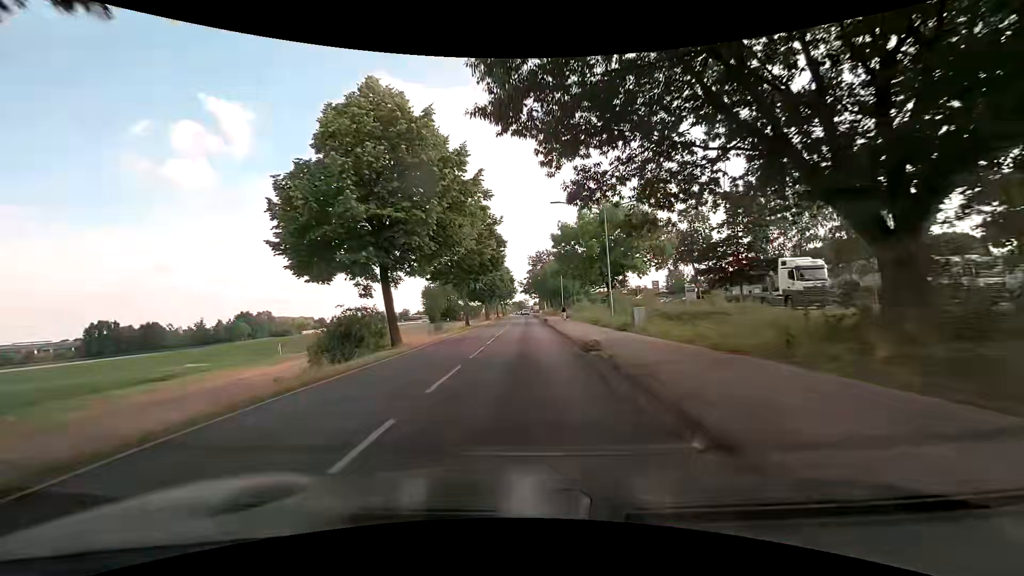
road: secondary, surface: asphalt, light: Day
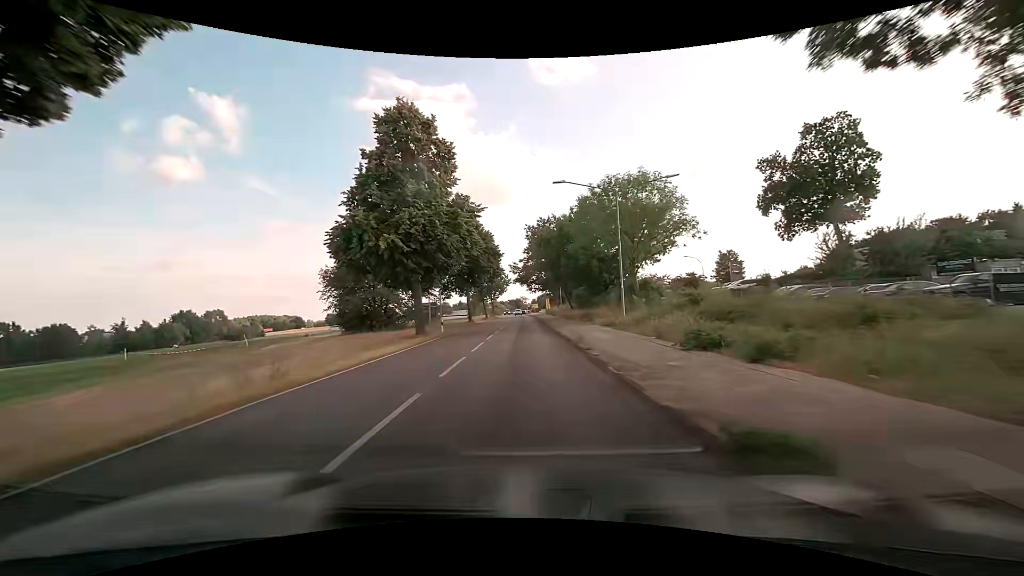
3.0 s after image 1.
(0.0, +47.1) m; 0°
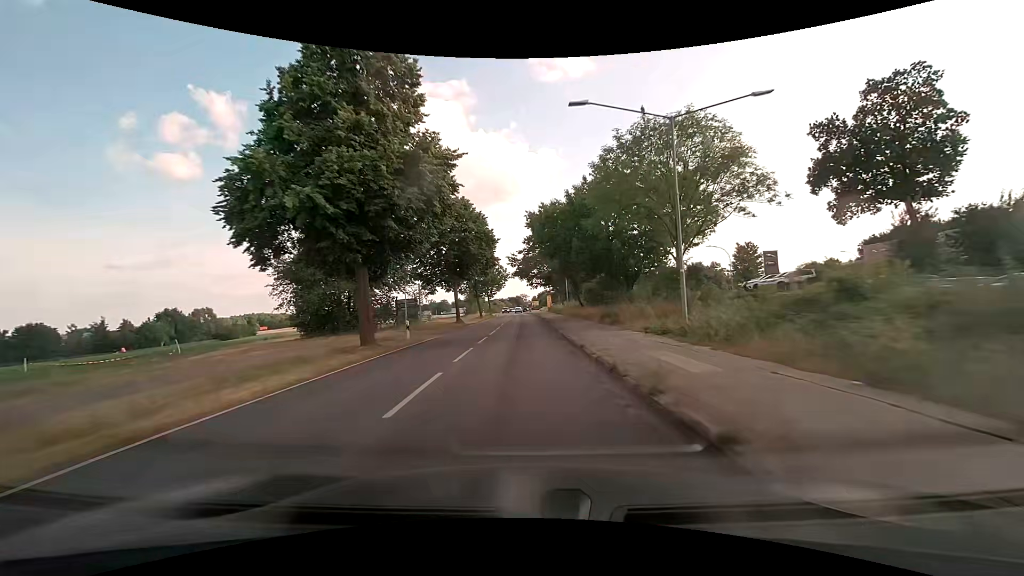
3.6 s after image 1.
(+0.1, +10.0) m; 0°
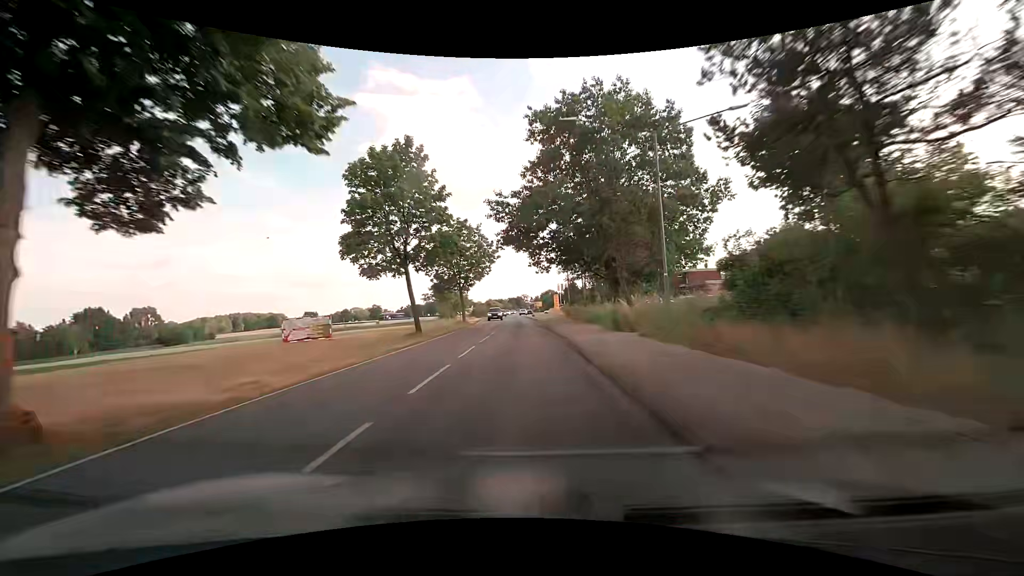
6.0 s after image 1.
(-0.1, +40.8) m; 0°
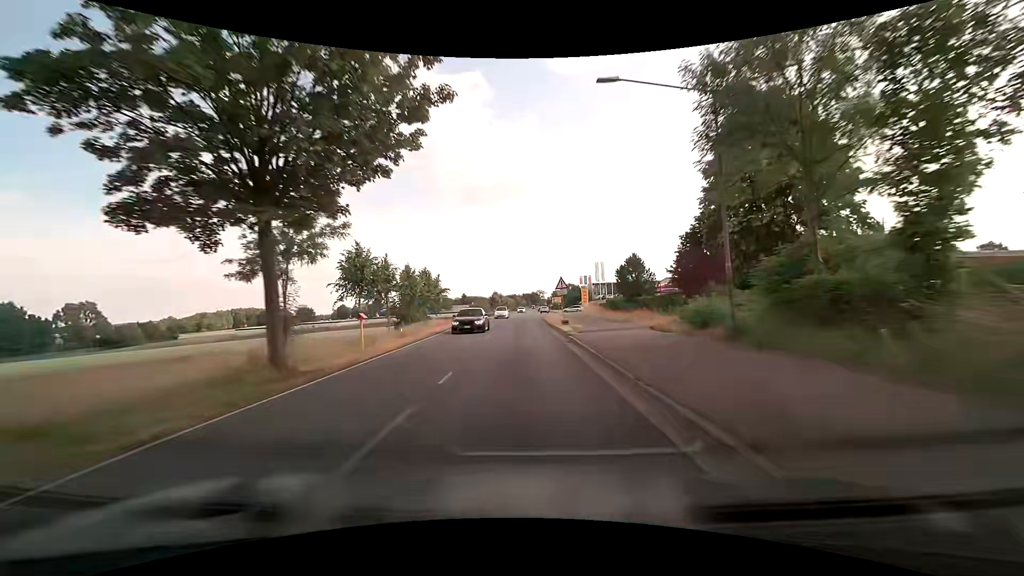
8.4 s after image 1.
(-0.4, +41.8) m; -2°
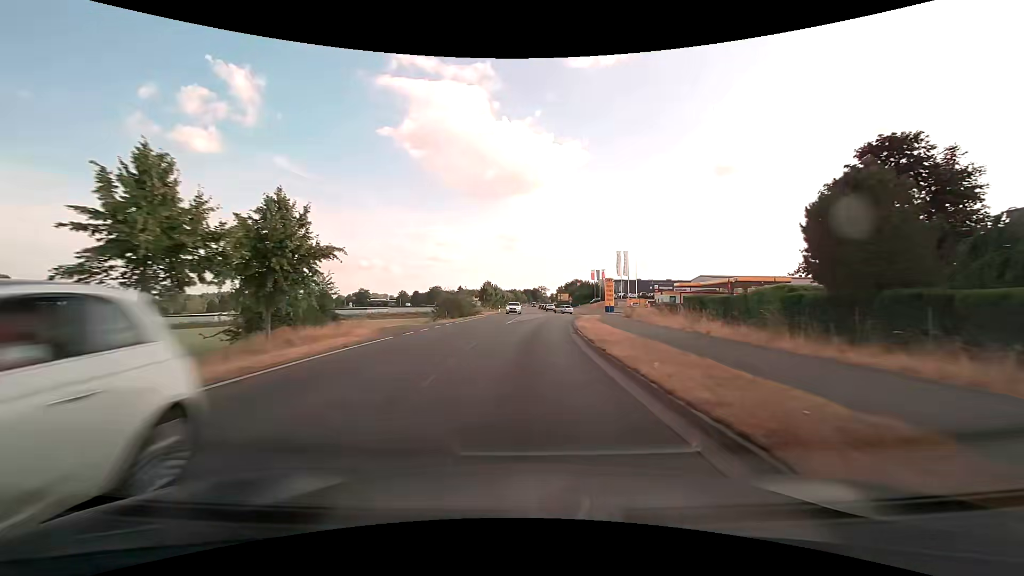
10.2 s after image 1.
(-0.4, +31.6) m; 0°
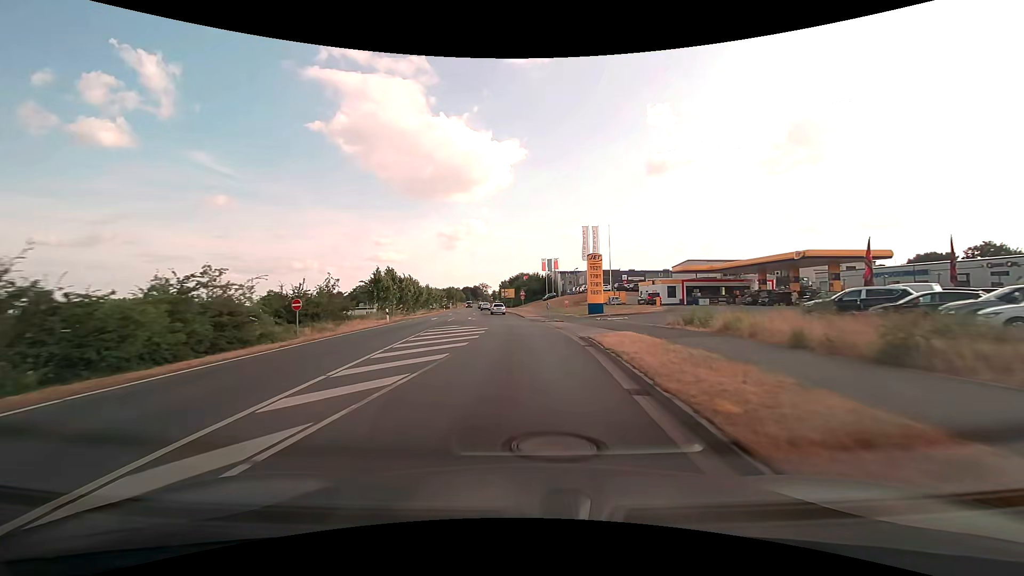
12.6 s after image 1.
(+1.7, +37.4) m; +7°
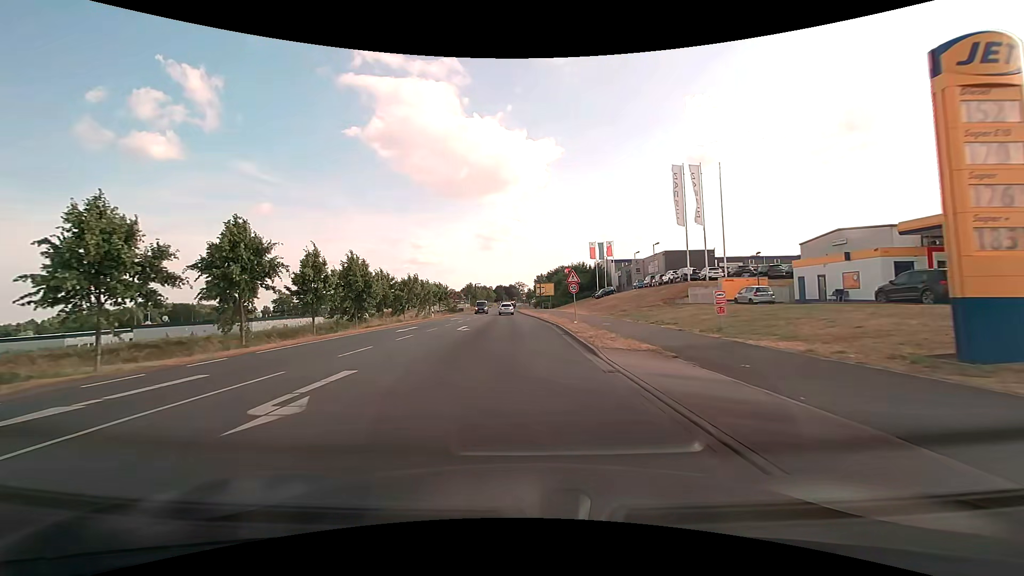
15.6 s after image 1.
(-0.9, +37.6) m; -4°
(0, +10) (0, +20) (0, +30) (-1, +40) (-1, +50) (-2, +60) (-3, +70) (-3, +80) (-3, +90) (-4, +100) m
